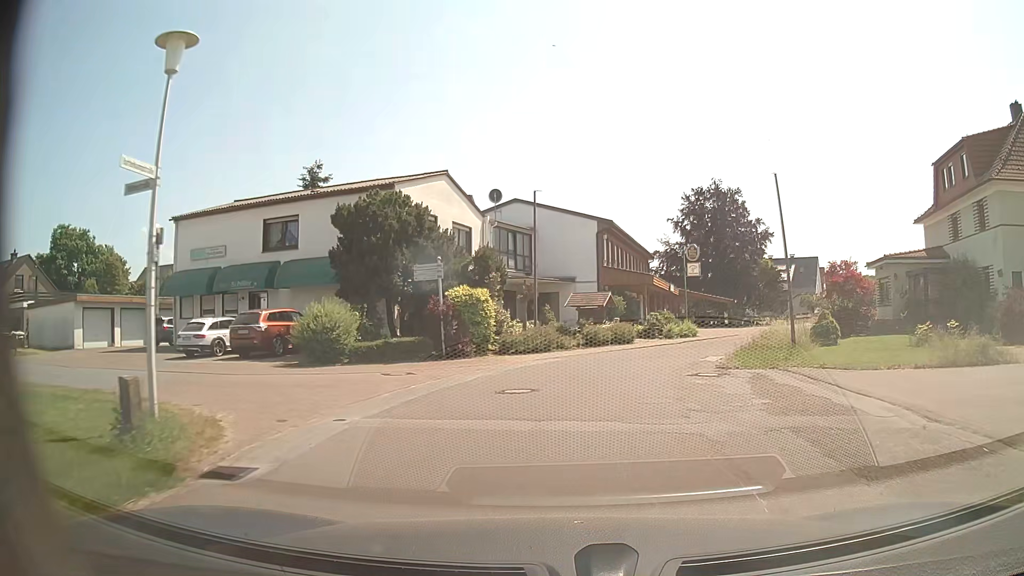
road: residential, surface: asphalt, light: Day
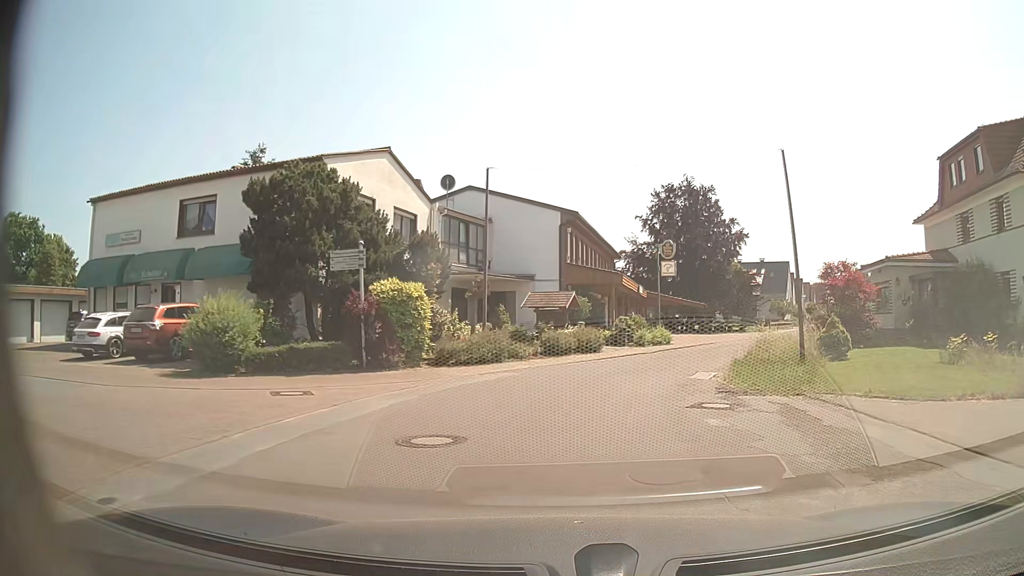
(+0.1, +4.5) m; +3°
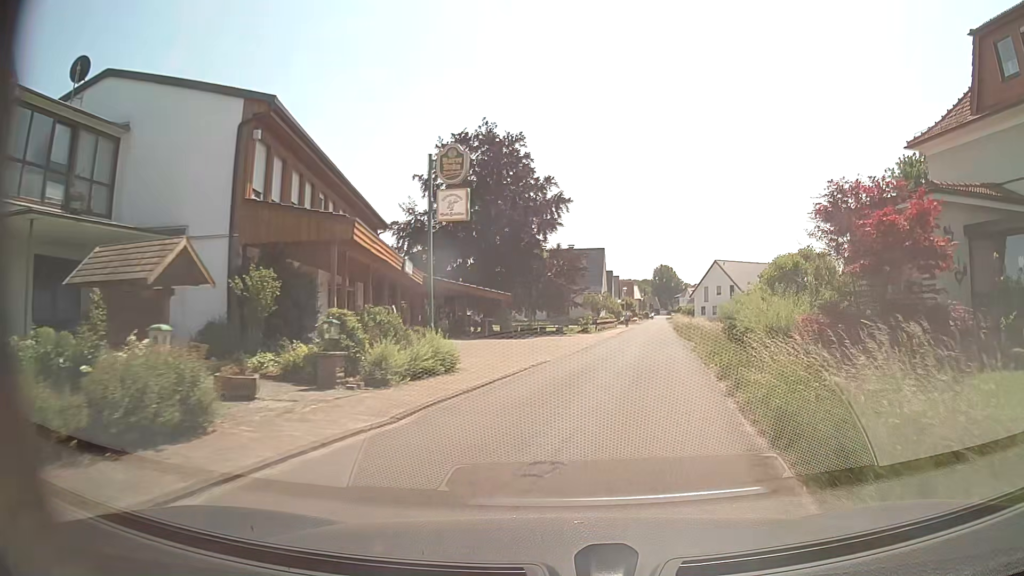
(+2.9, +18.6) m; +18°
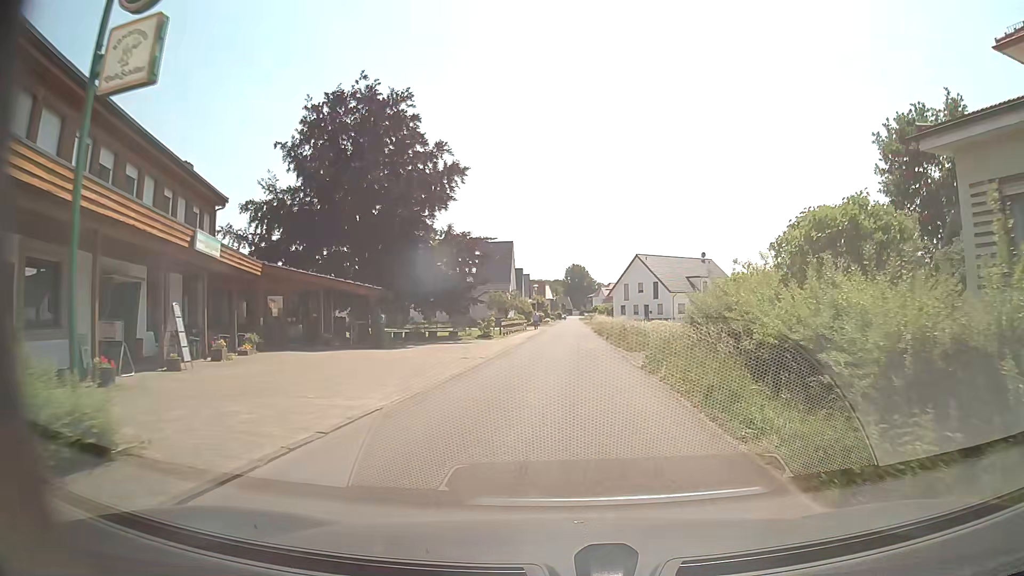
(+0.9, +10.1) m; +8°
(0, +10) (+1, +20) (+1, +30) (+1, +40) (+2, +50) (+2, +60) (+2, +70) (+3, +80) (+3, +90) (+3, +100) m
